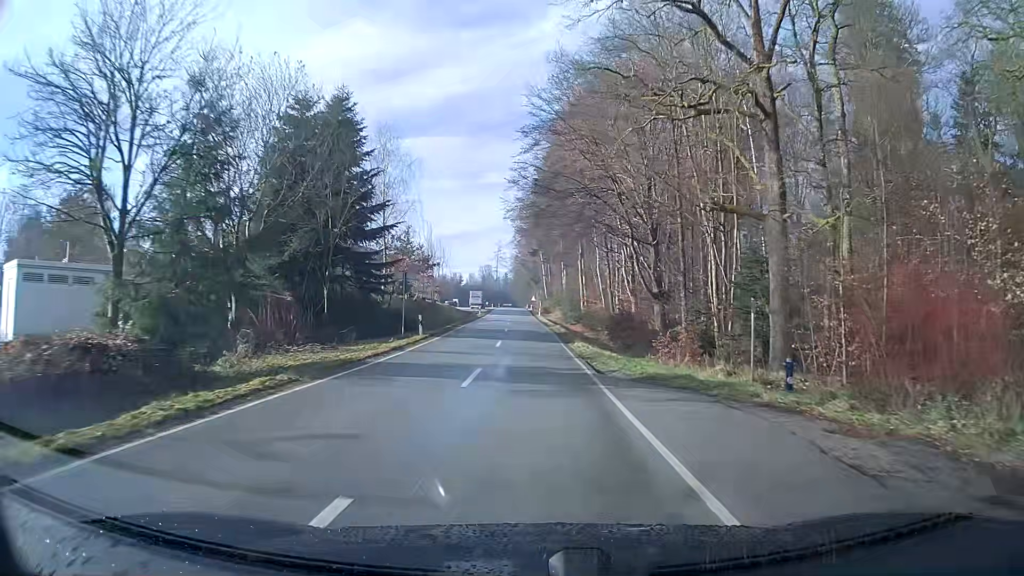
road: tertiary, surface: asphalt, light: Day
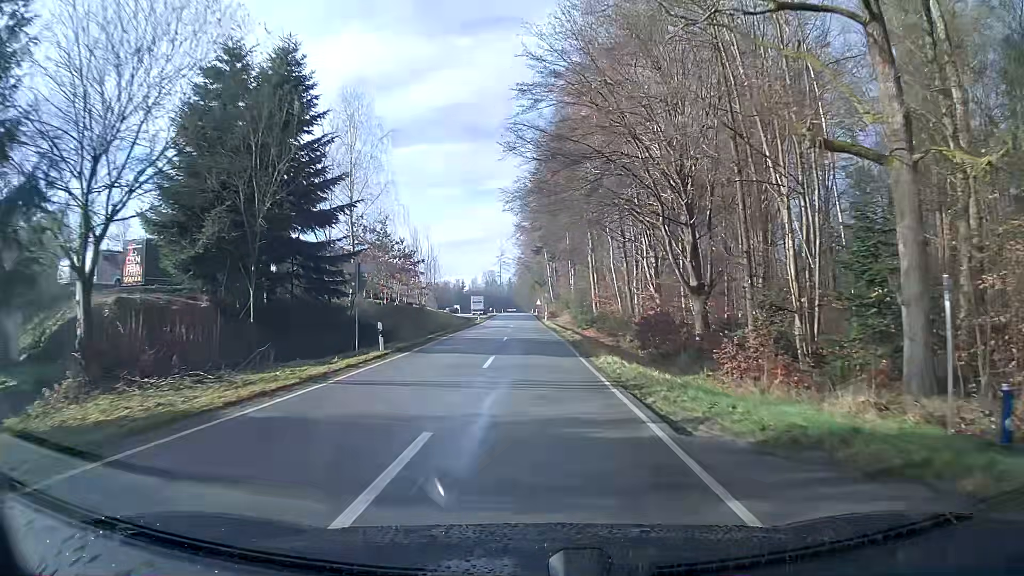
(0.0, +9.0) m; 0°
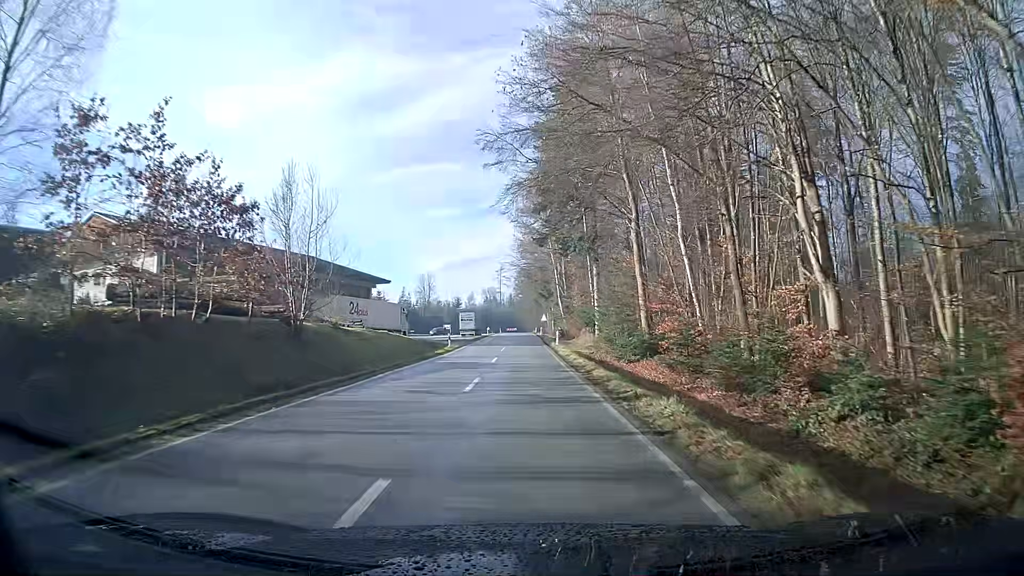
(-0.1, +27.3) m; 0°
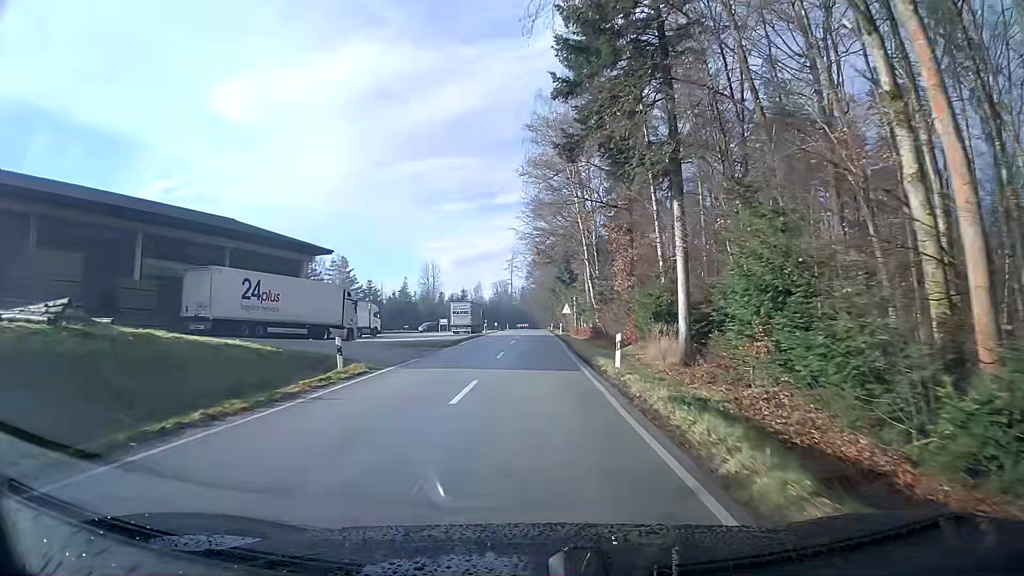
(-0.3, +27.8) m; -1°
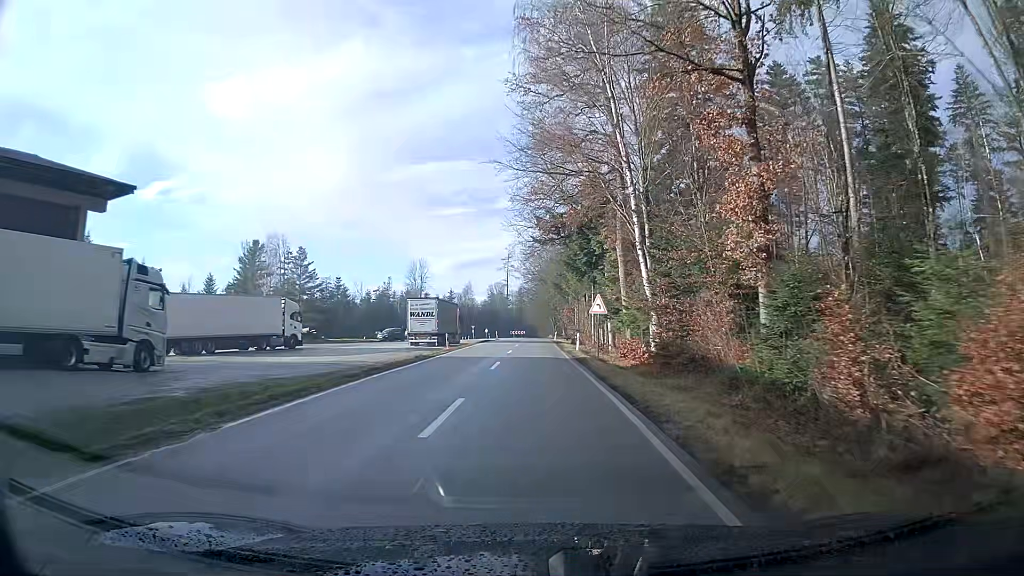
(0.0, +27.6) m; 0°
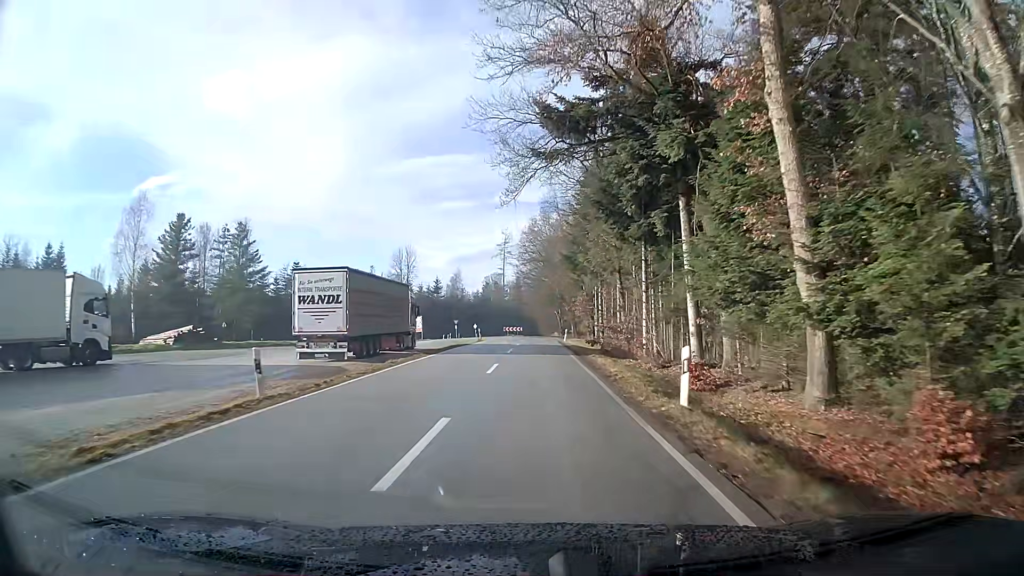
(+0.1, +26.9) m; 0°
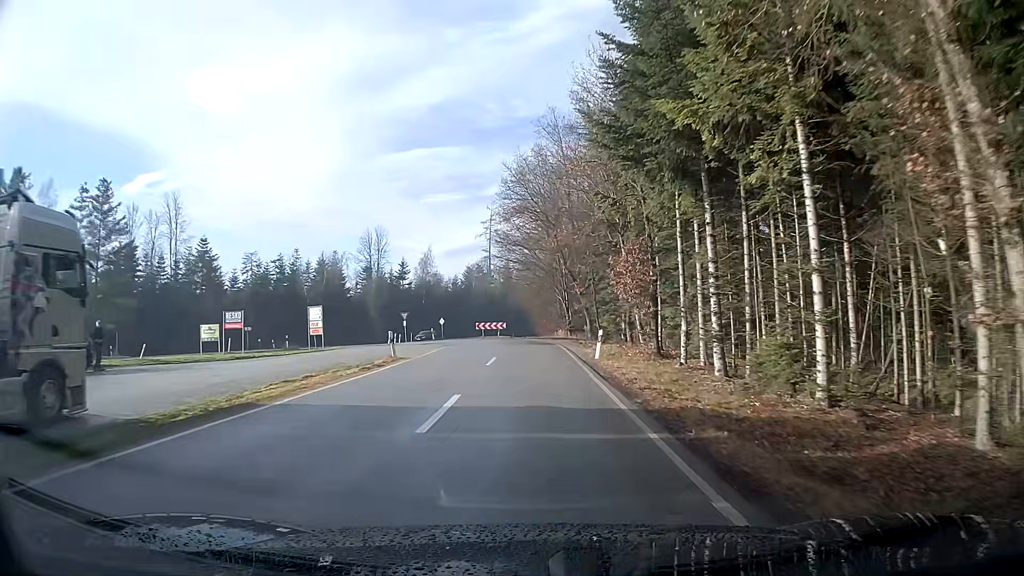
(+0.4, +33.9) m; +1°
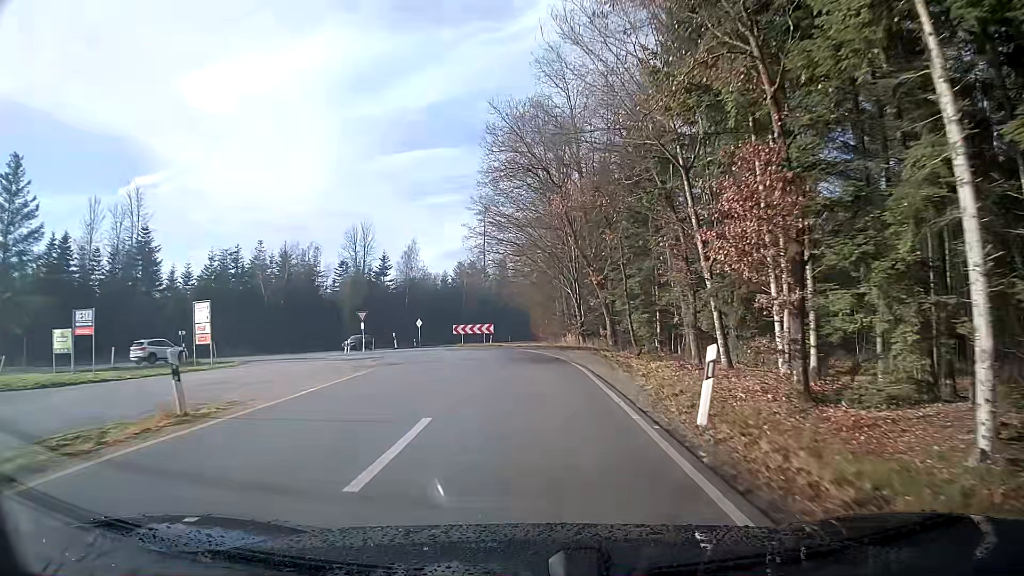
(0.0, +15.0) m; 0°
